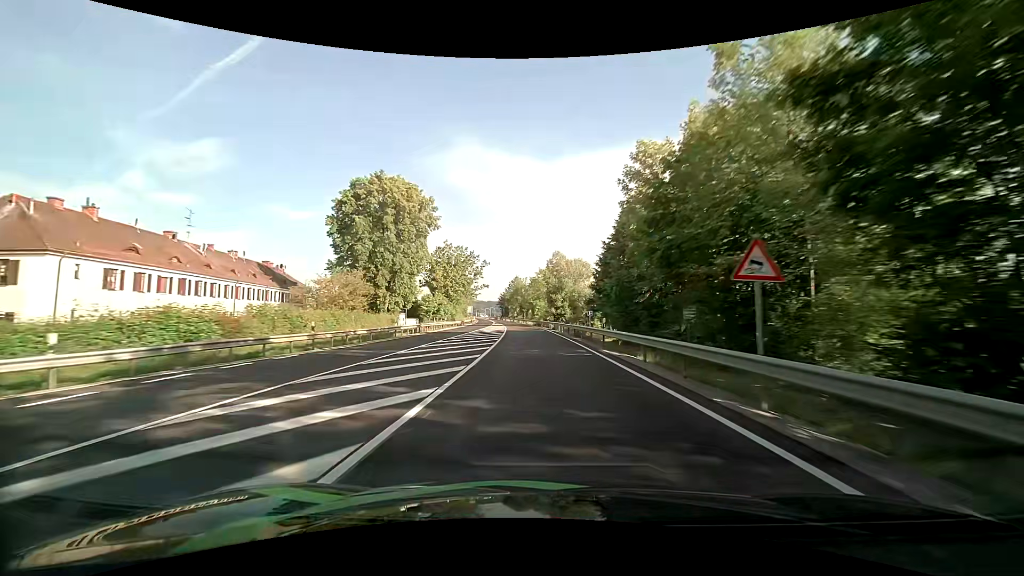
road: primary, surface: asphalt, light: Day
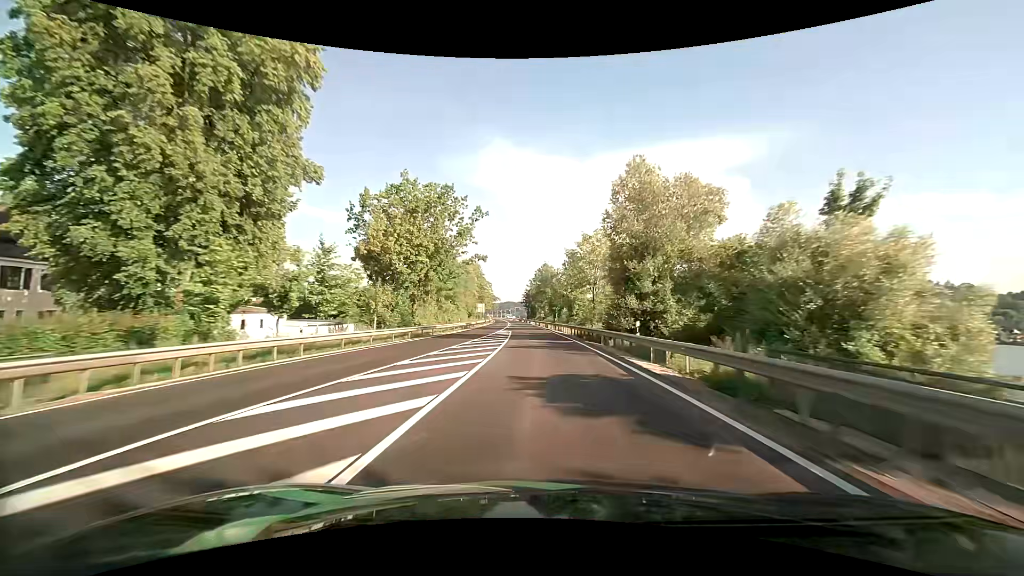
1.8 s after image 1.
(-1.4, +44.9) m; -4°
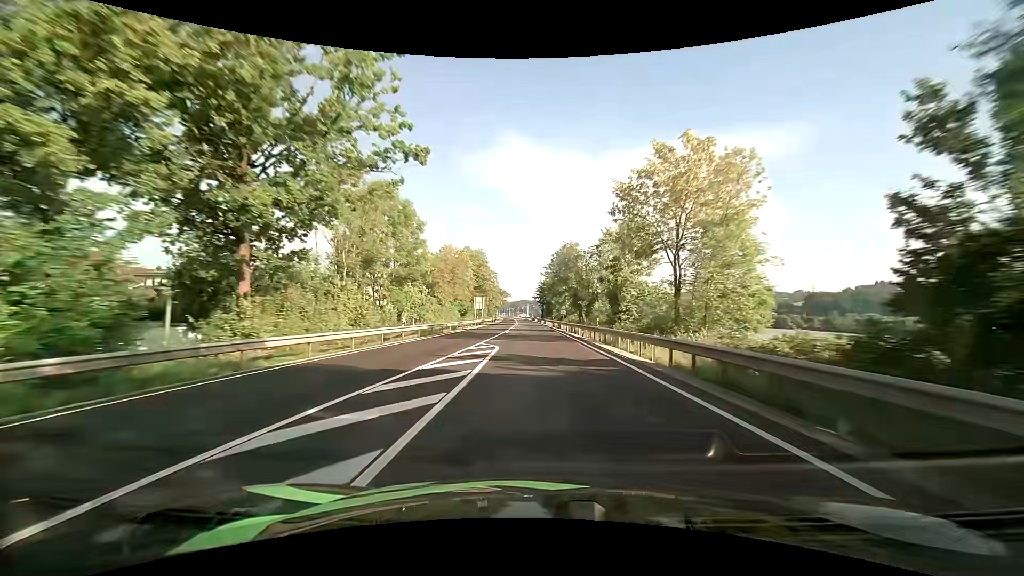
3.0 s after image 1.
(-0.4, +30.0) m; -2°
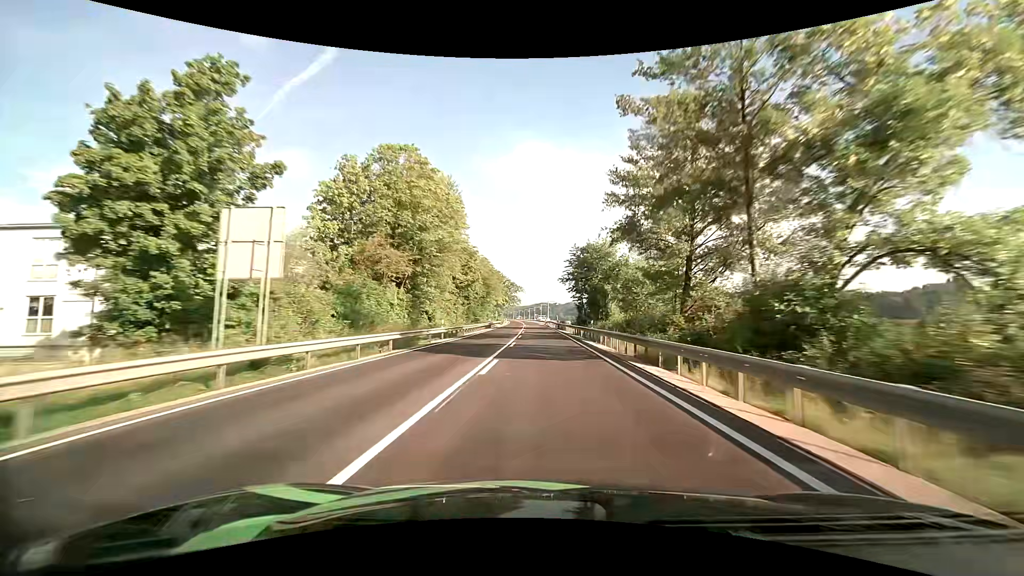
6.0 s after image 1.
(-1.5, +76.0) m; -2°
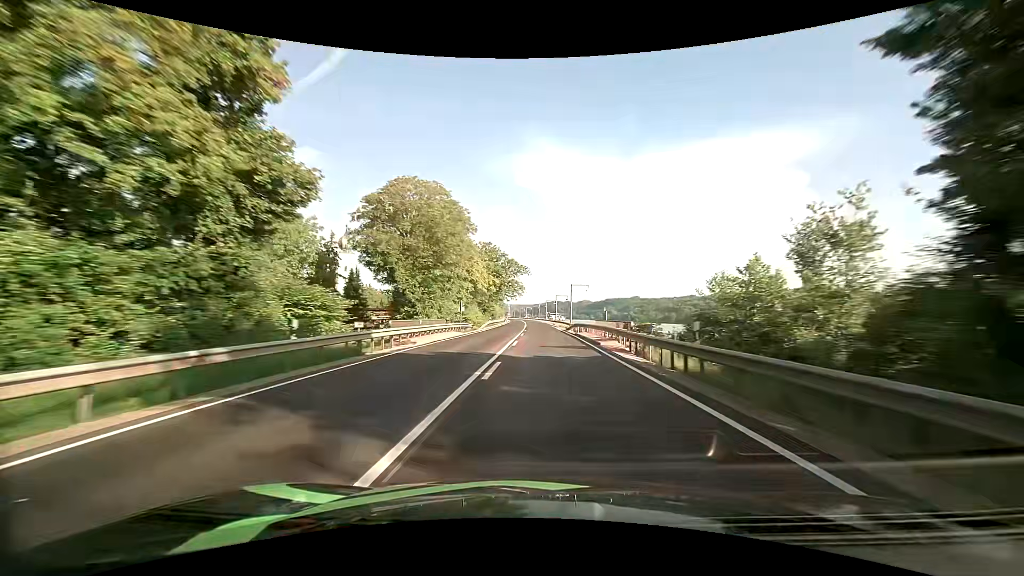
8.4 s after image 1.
(-0.4, +61.7) m; -1°
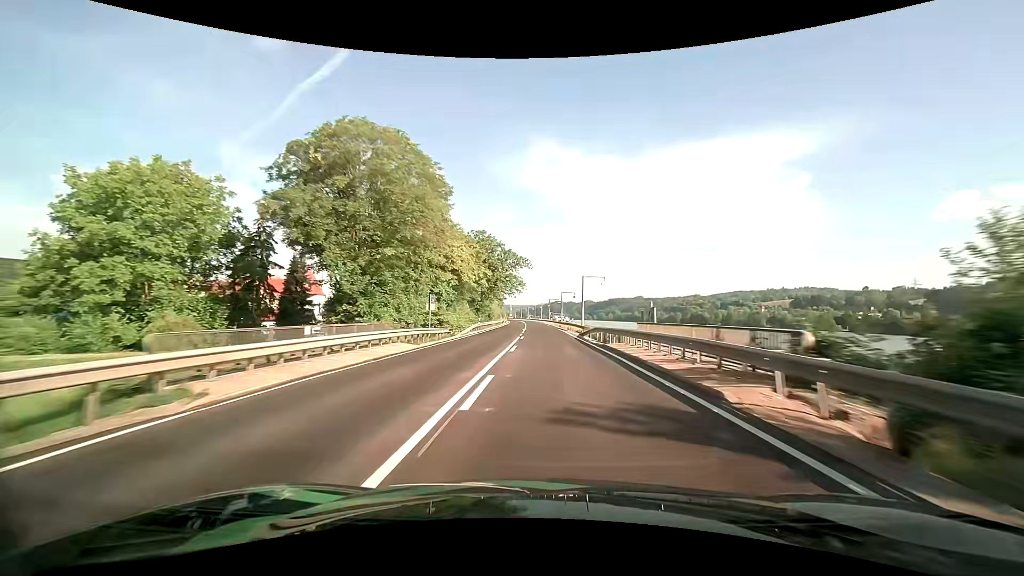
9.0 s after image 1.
(0.0, +15.4) m; 0°
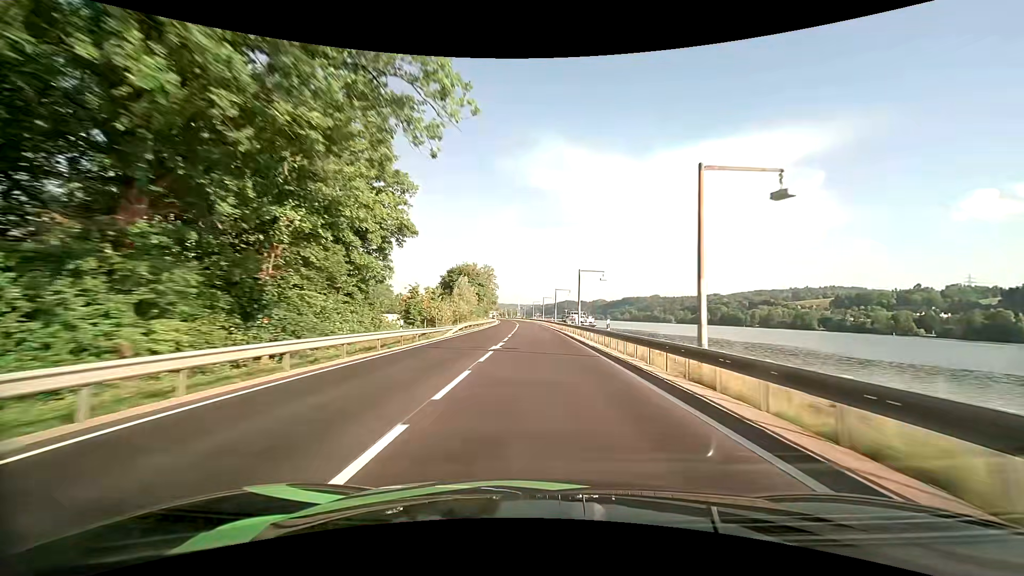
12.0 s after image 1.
(-0.2, +77.2) m; -1°
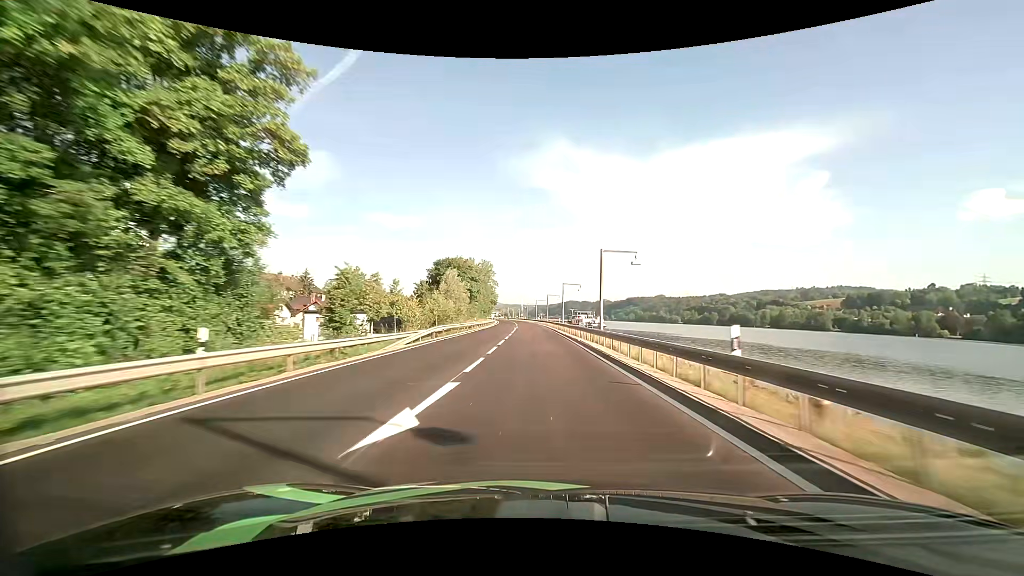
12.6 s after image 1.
(0.0, +15.4) m; 0°
(0, +10) (0, +20) (0, +30) (0, +40) (-1, +50) (-1, +60) (-1, +70) (-2, +80) (-2, +90) (-3, +100) m
